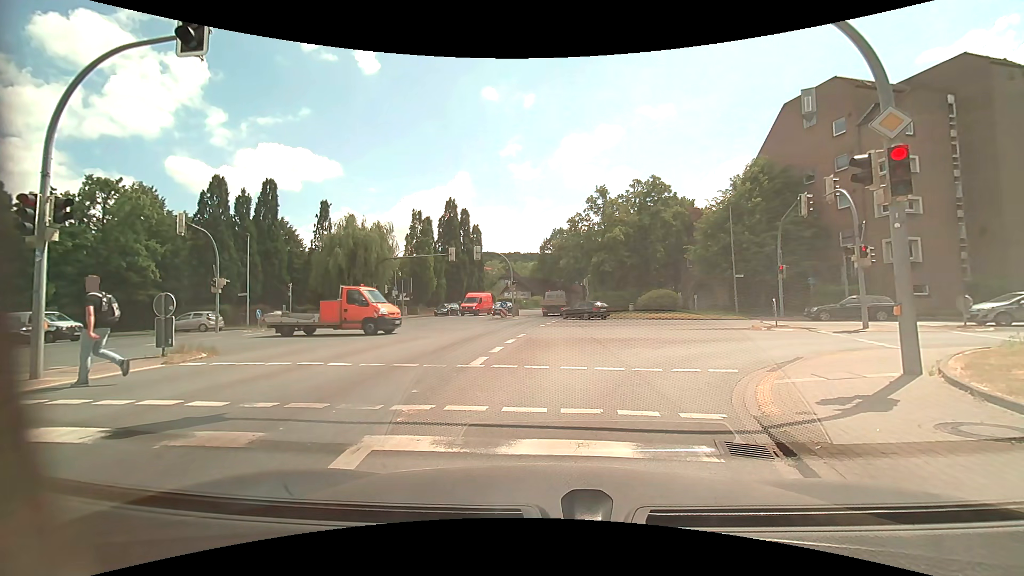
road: primary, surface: asphalt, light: Day
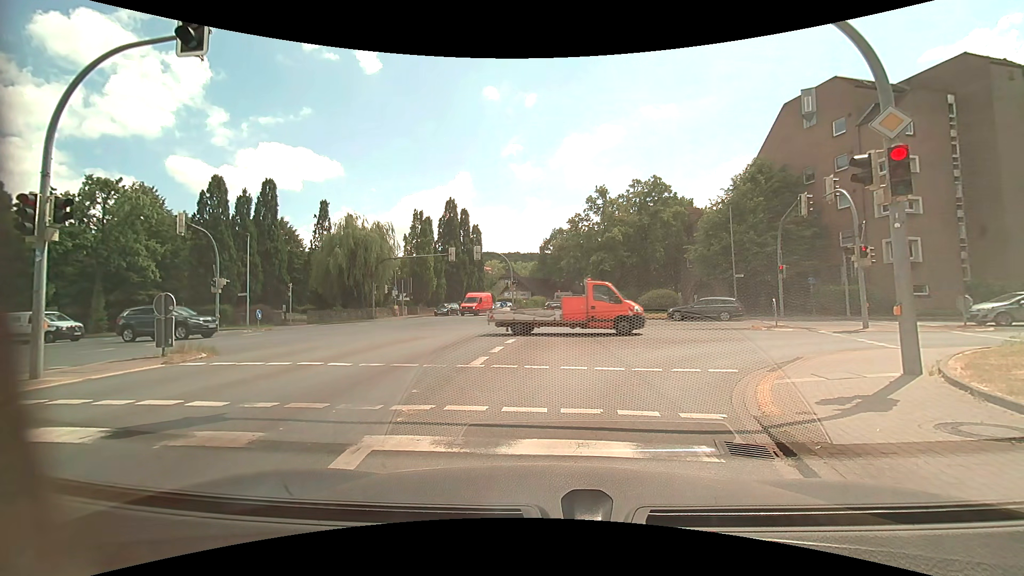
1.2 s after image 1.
(0.0, 0.0) m; 0°
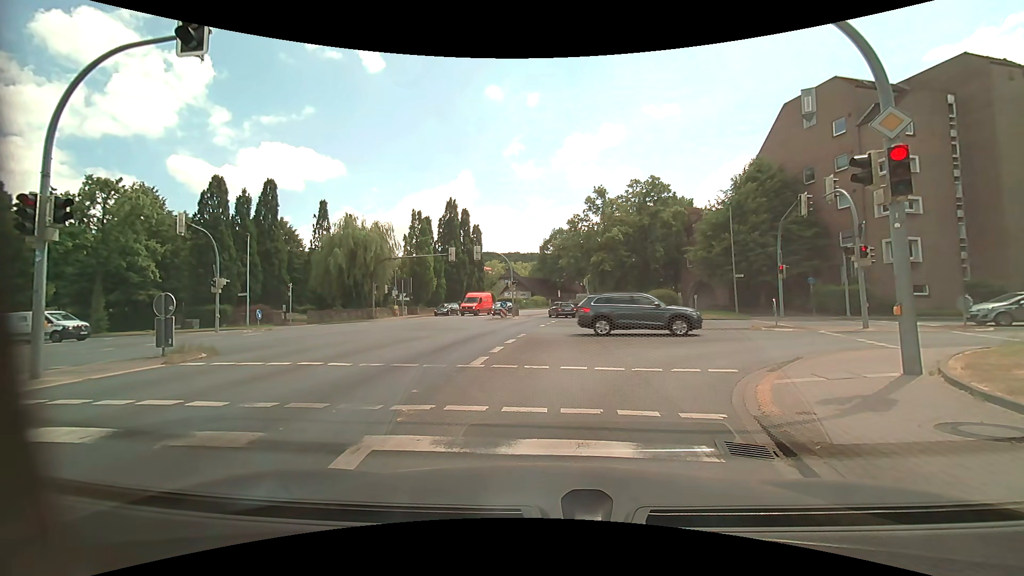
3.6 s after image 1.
(0.0, 0.0) m; 0°
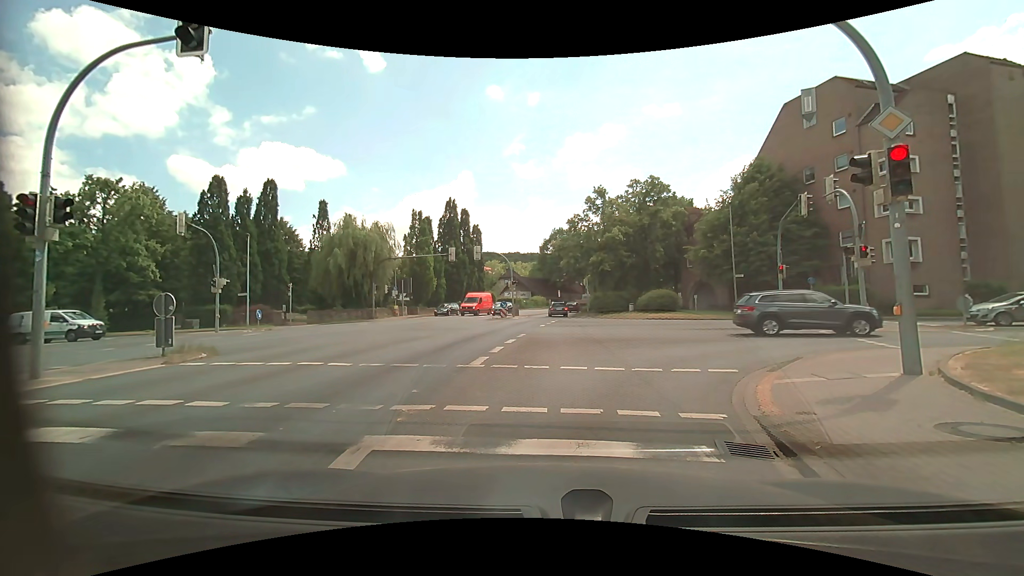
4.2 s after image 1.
(0.0, 0.0) m; 0°
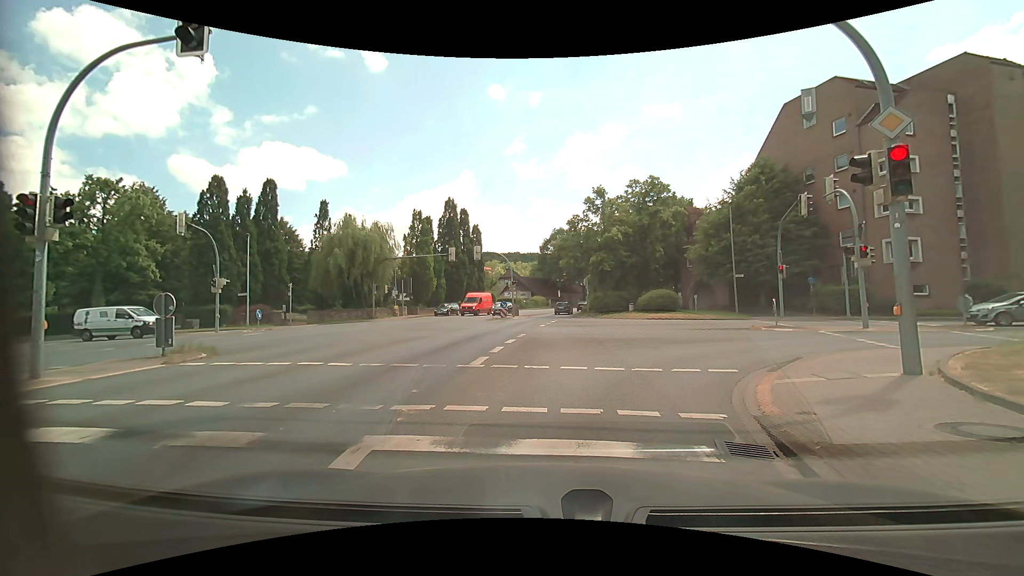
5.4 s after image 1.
(0.0, 0.0) m; 0°
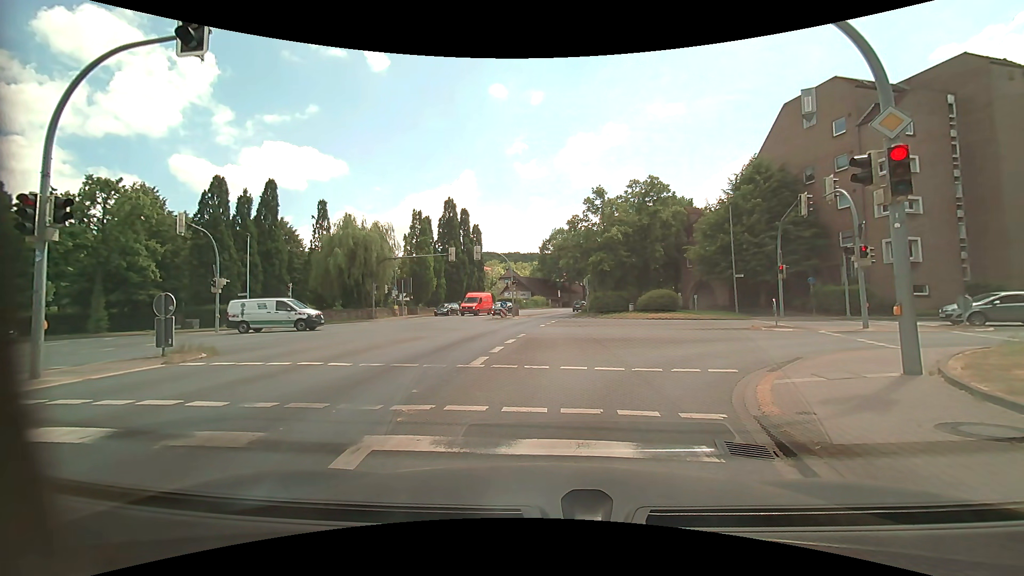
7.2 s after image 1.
(0.0, 0.0) m; 0°
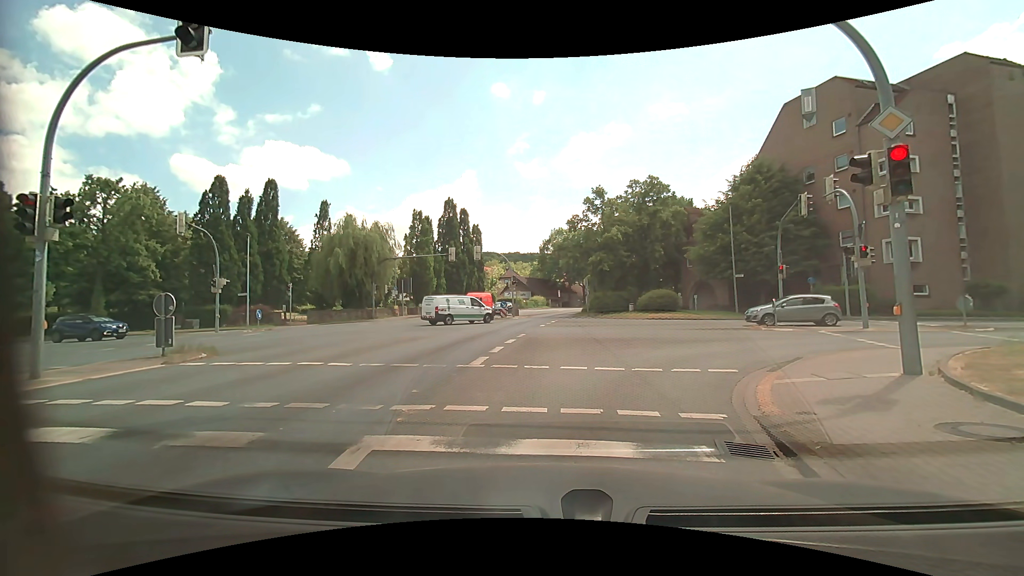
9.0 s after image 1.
(0.0, 0.0) m; 0°
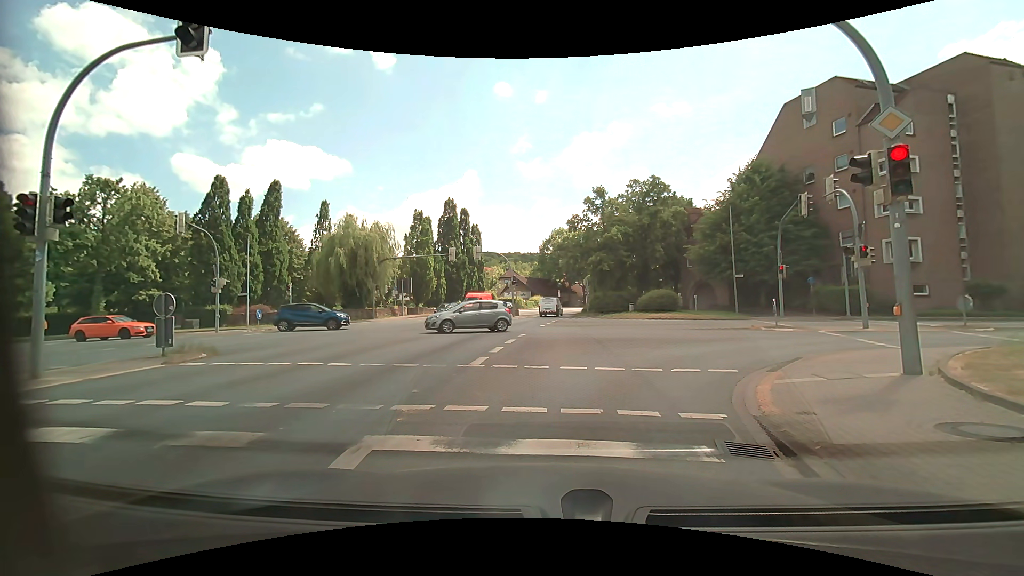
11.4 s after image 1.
(0.0, 0.0) m; 0°
(+1, +10) (+7, +18) (+17, +20) (+27, +18) (+36, +16) (+46, +14) (+56, +11) (+66, +9) (+75, +7) (+85, +6) m
